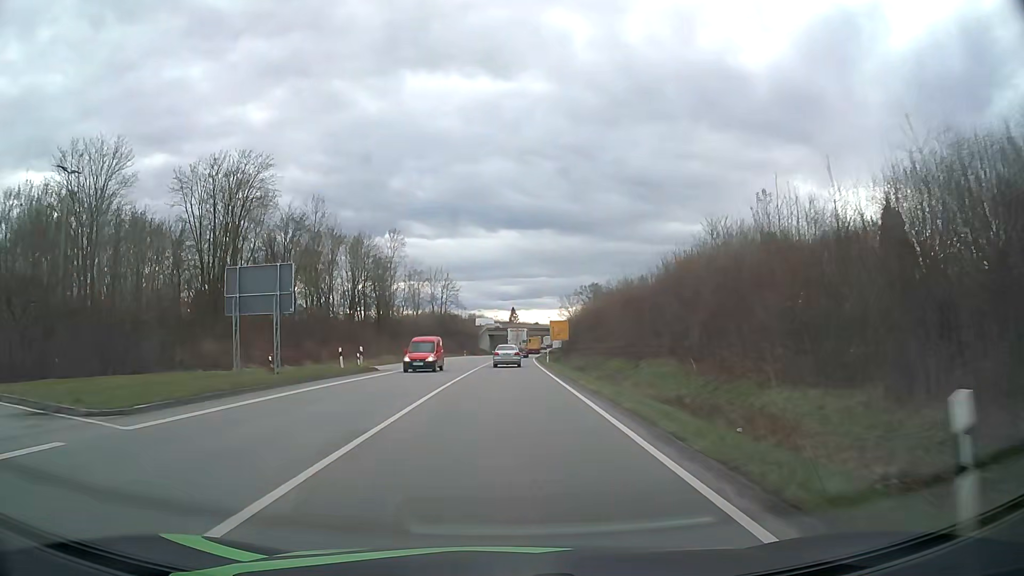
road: primary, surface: asphalt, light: Day
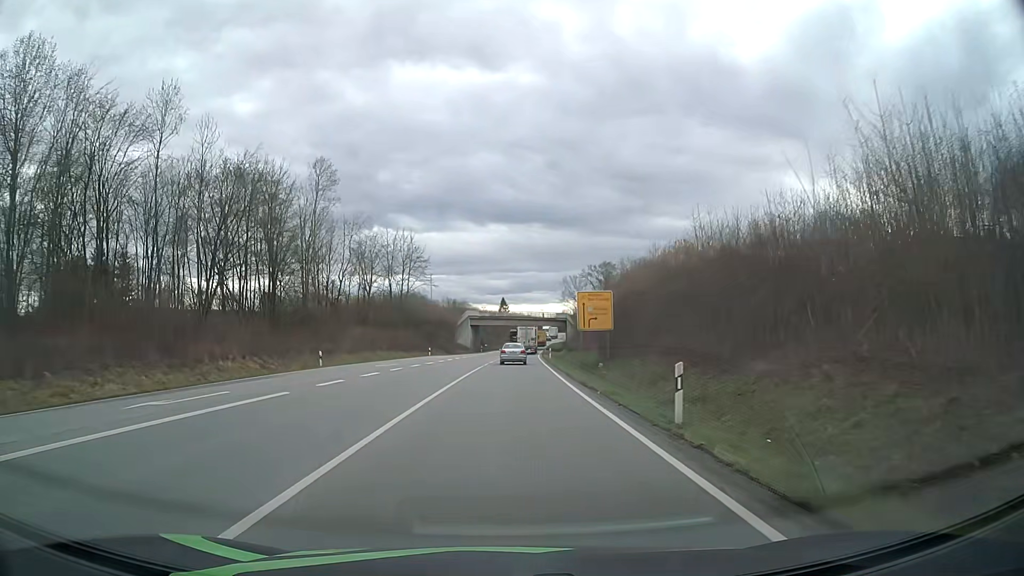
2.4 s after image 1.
(+0.3, +42.1) m; +1°
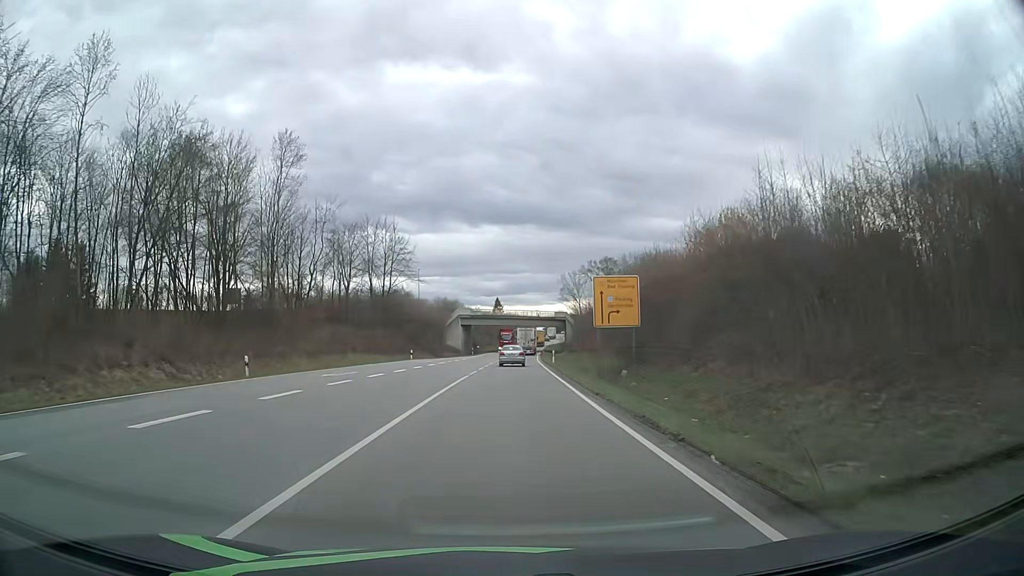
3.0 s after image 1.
(0.0, +10.7) m; 0°
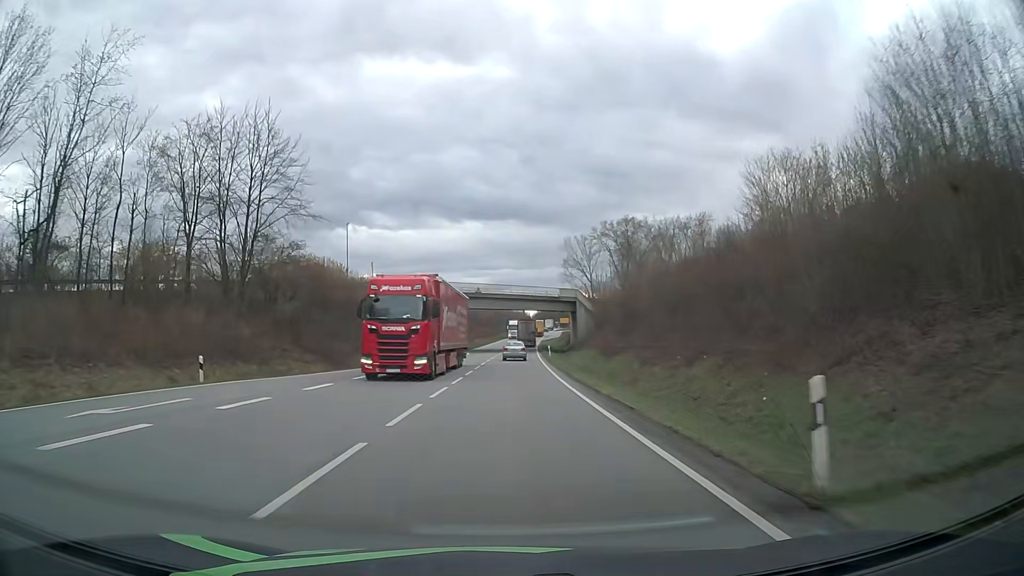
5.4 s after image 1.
(+0.6, +44.6) m; +1°
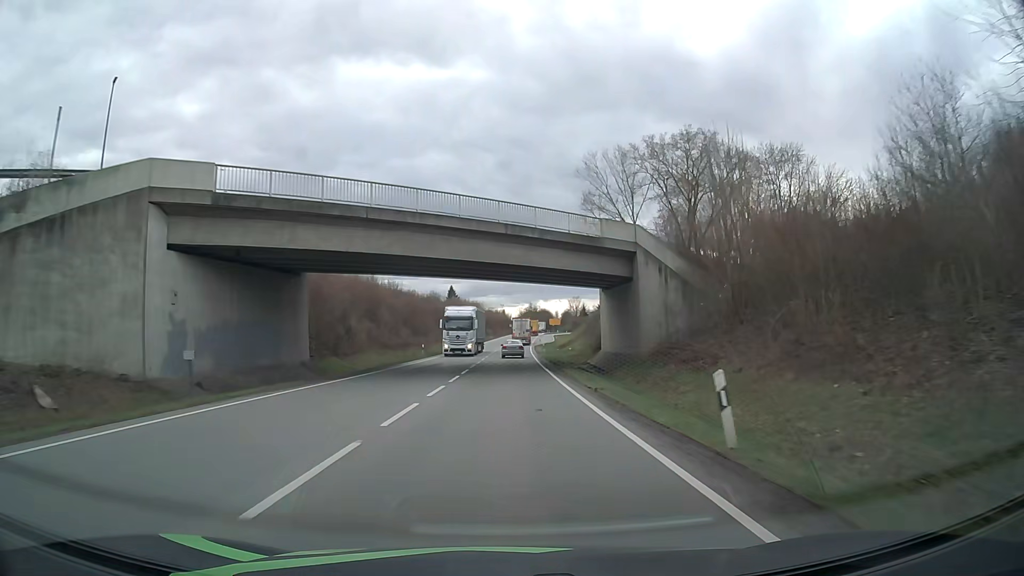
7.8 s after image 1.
(+0.7, +47.8) m; +2°
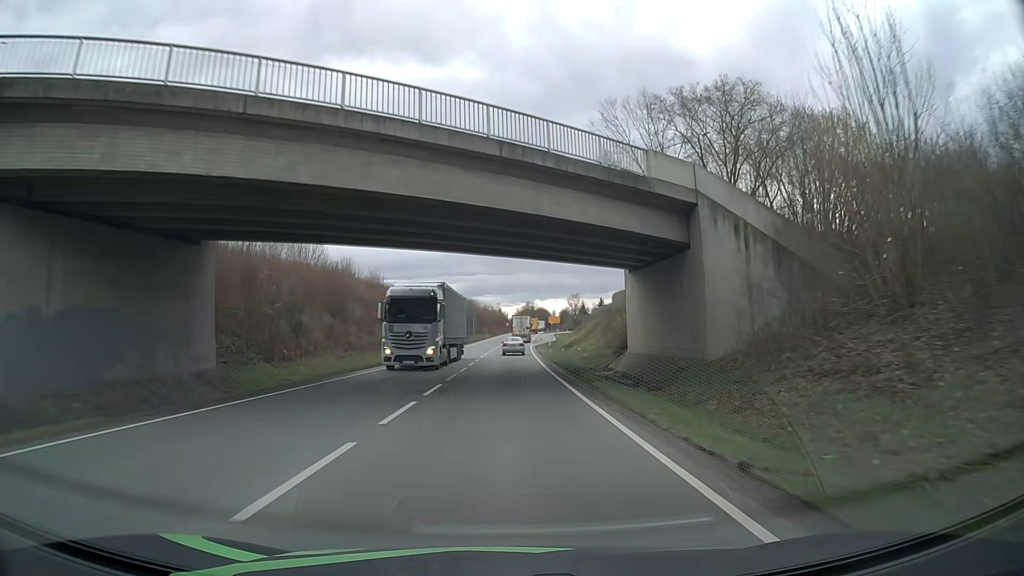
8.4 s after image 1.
(+0.1, +12.3) m; 0°
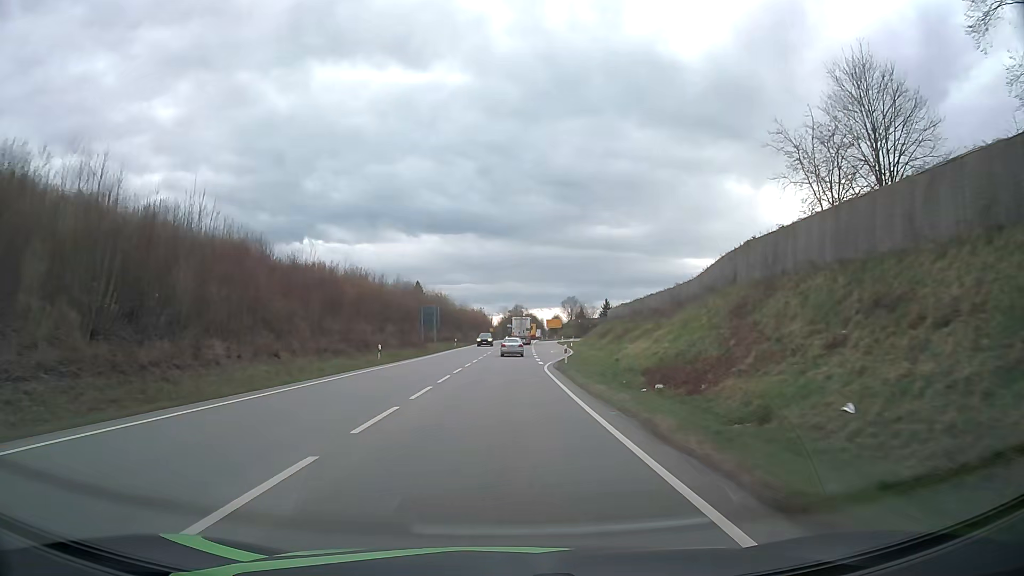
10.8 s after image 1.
(+0.3, +49.0) m; +1°
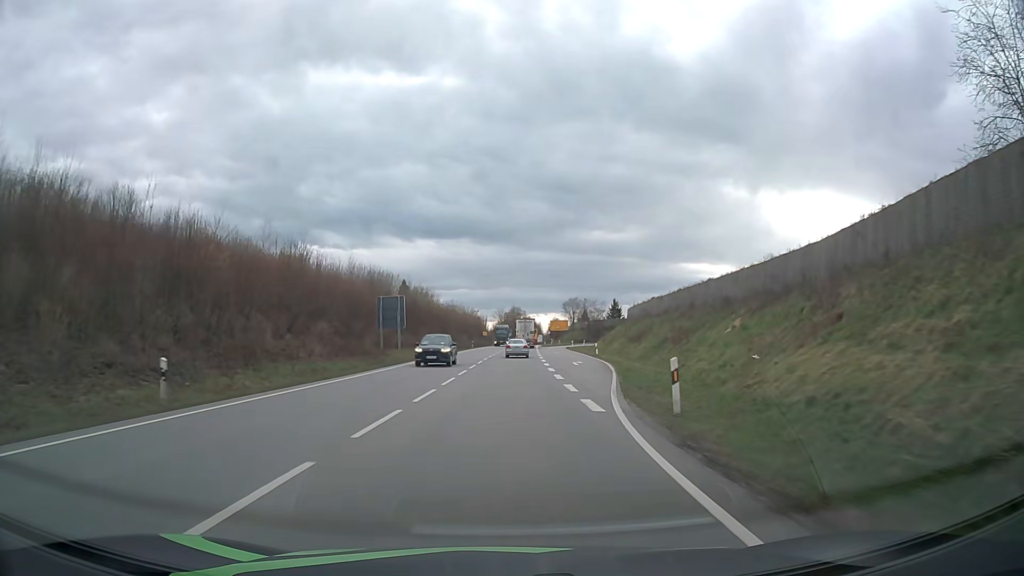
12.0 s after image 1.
(0.0, +24.0) m; 0°
(0, +10) (0, +20) (0, +30) (0, +40) (+1, +50) (+1, +60) (+1, +70) (+2, +80) (+2, +90) (+3, +100) m
